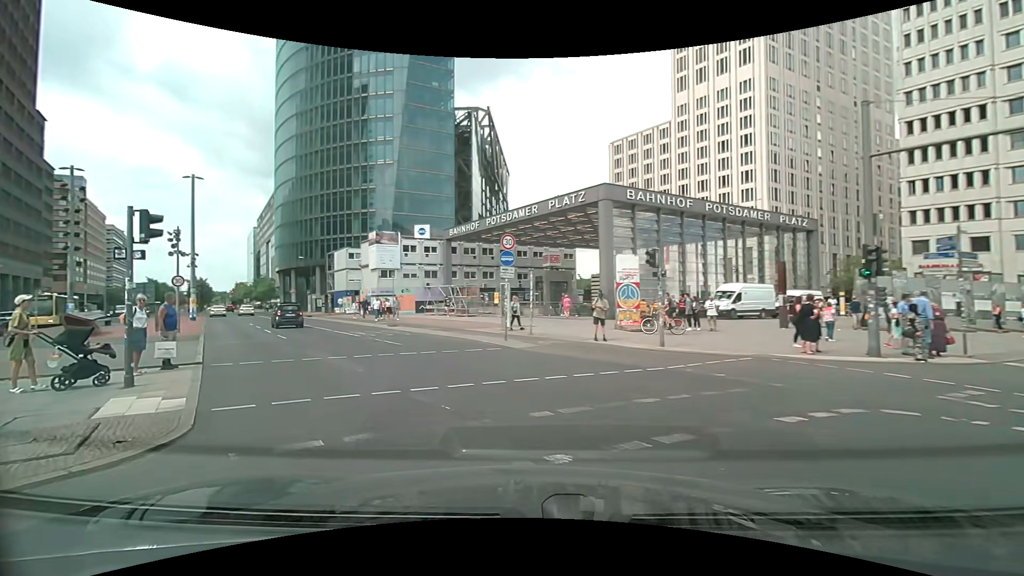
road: primary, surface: asphalt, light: Day
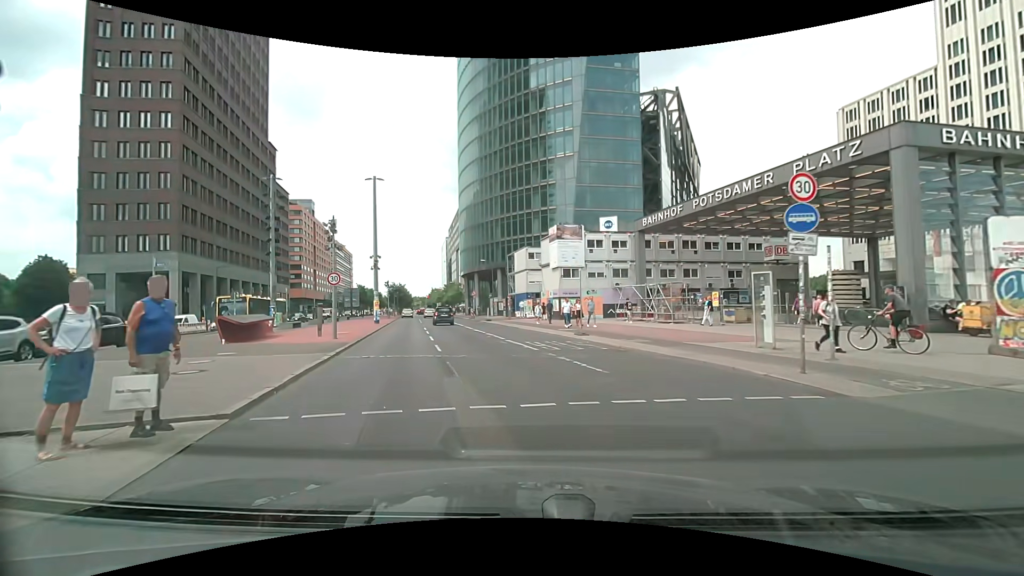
(-1.7, +7.8) m; -20°
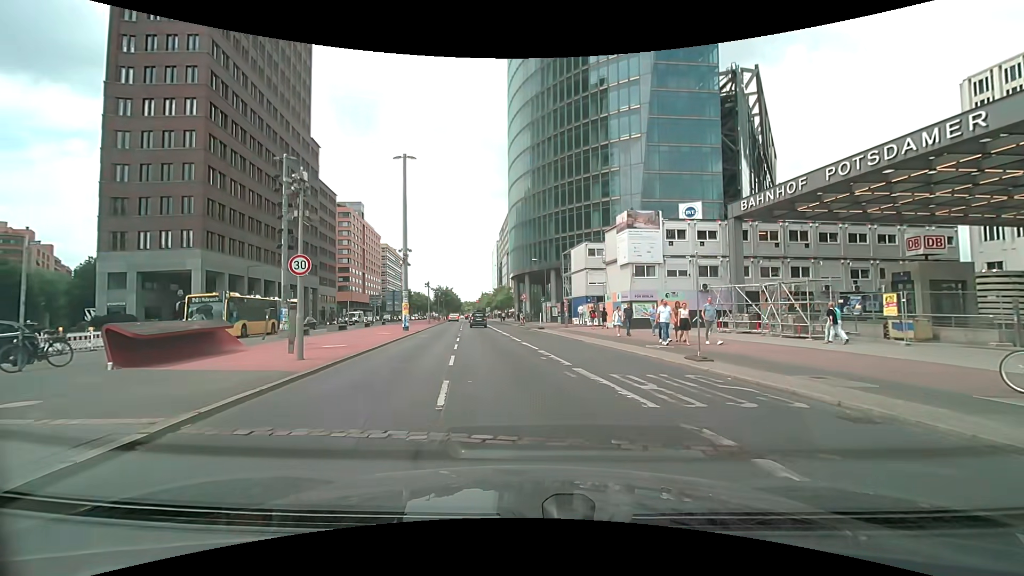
(-0.8, +8.9) m; -8°
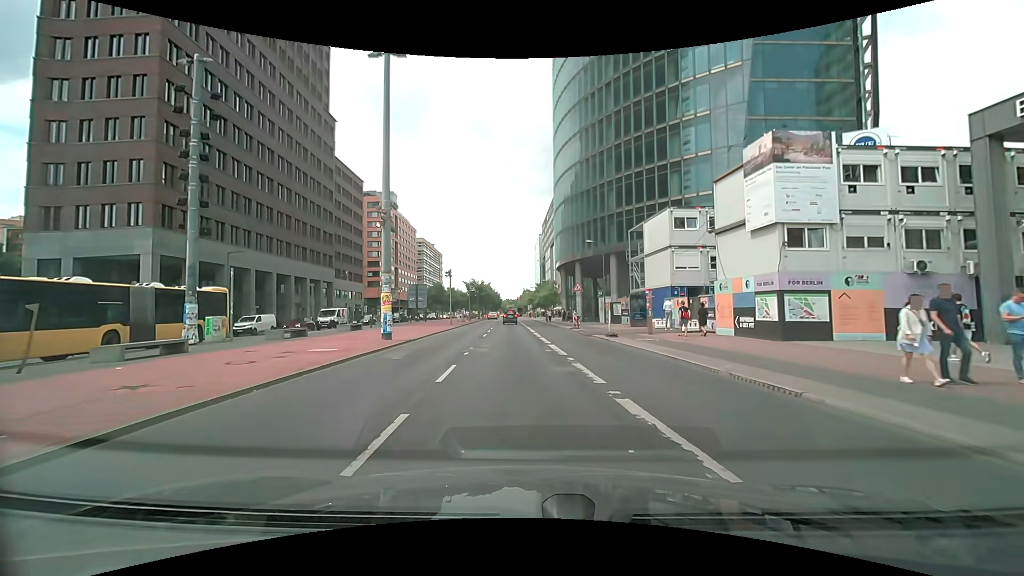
(-0.8, +15.8) m; -5°
(0, +10) (-1, +20) (-1, +30) (-1, +40) (-2, +50) (-2, +60) (-2, +70) (-2, +80) (-2, +90) (0, +100) m
